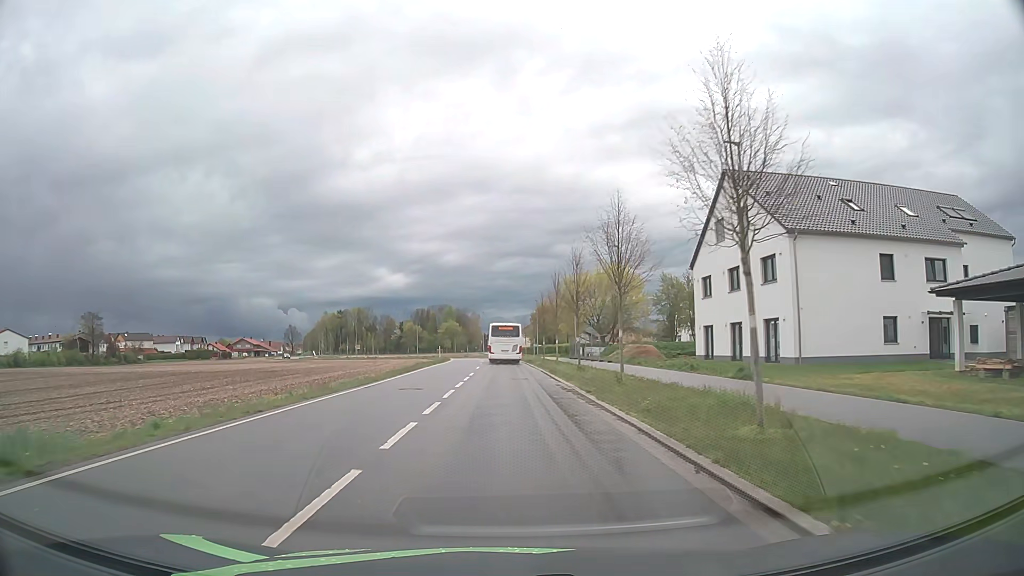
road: unclassified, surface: asphalt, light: Day
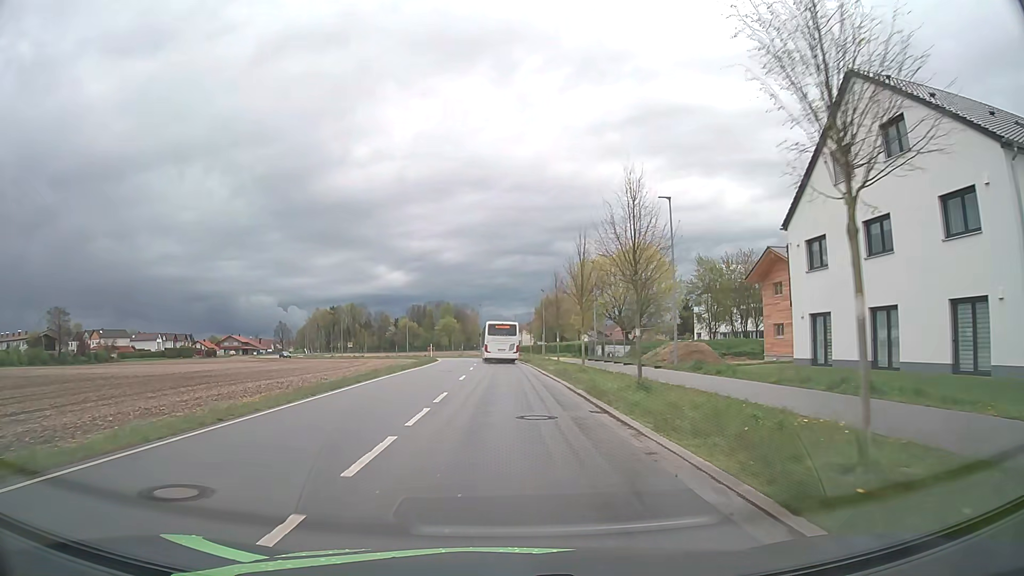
(-0.1, +15.3) m; 0°
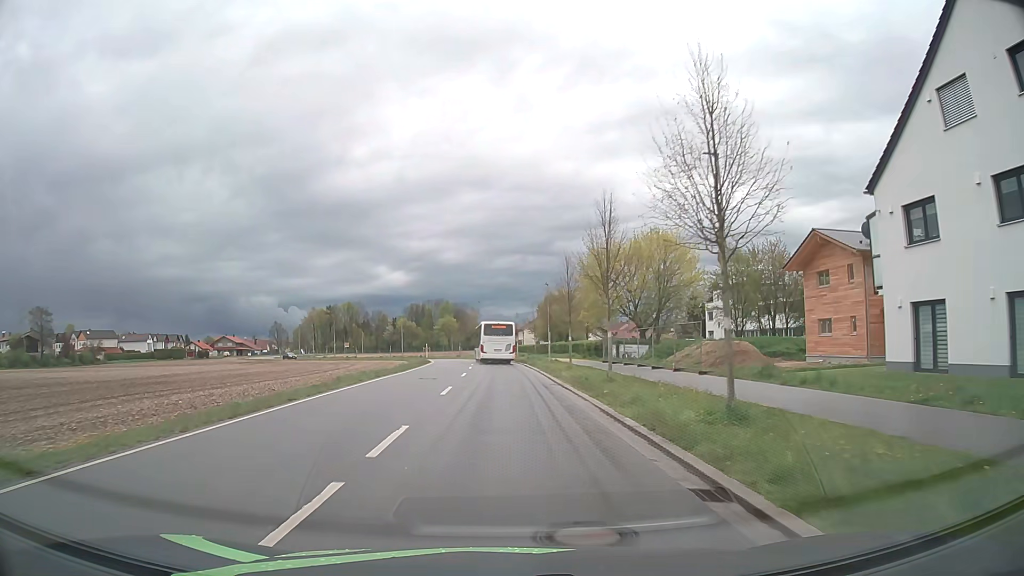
(0.0, +7.7) m; 0°
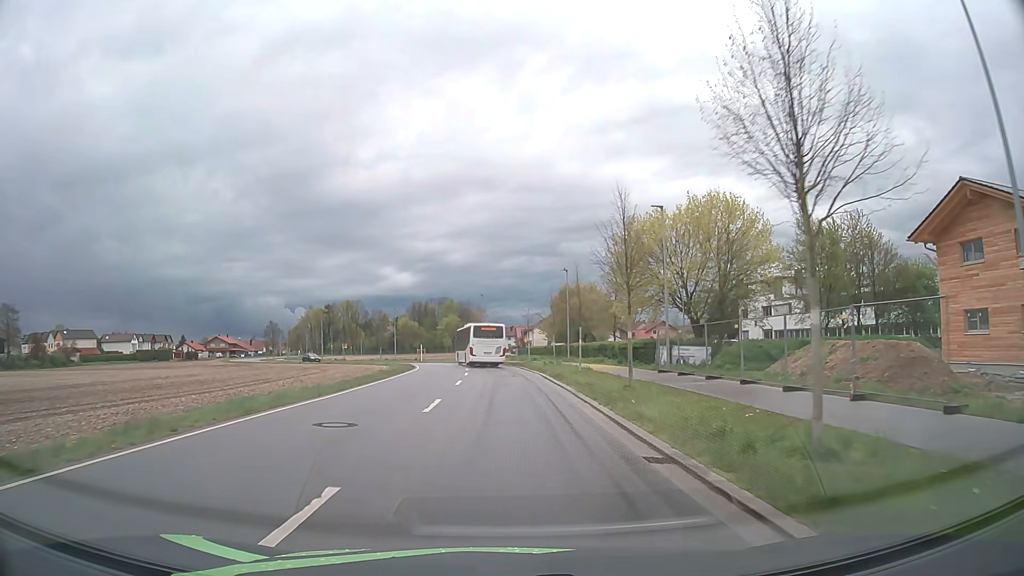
(-0.1, +15.3) m; -1°
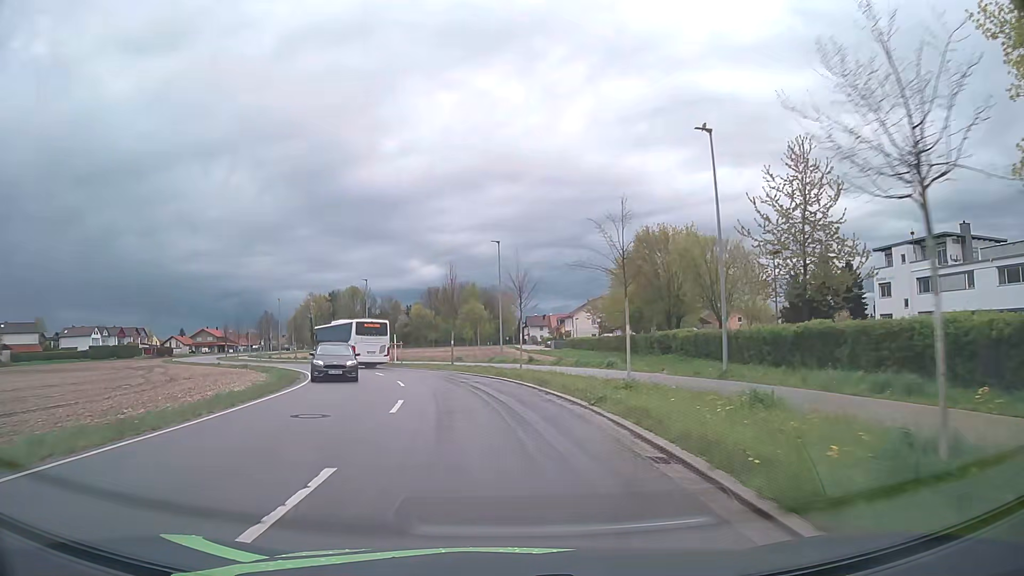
(-0.3, +38.3) m; -2°
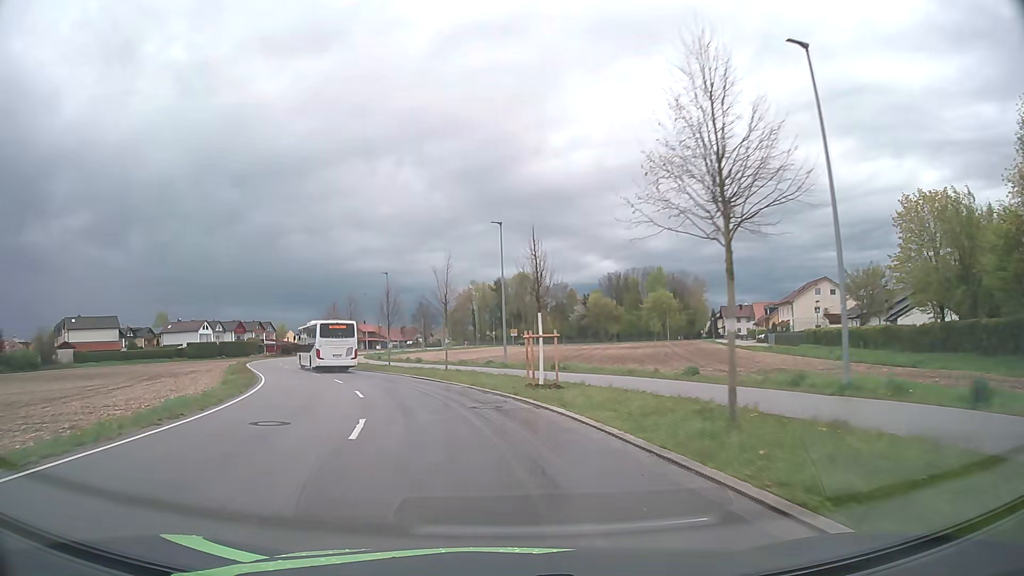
(-3.5, +30.3) m; -15°
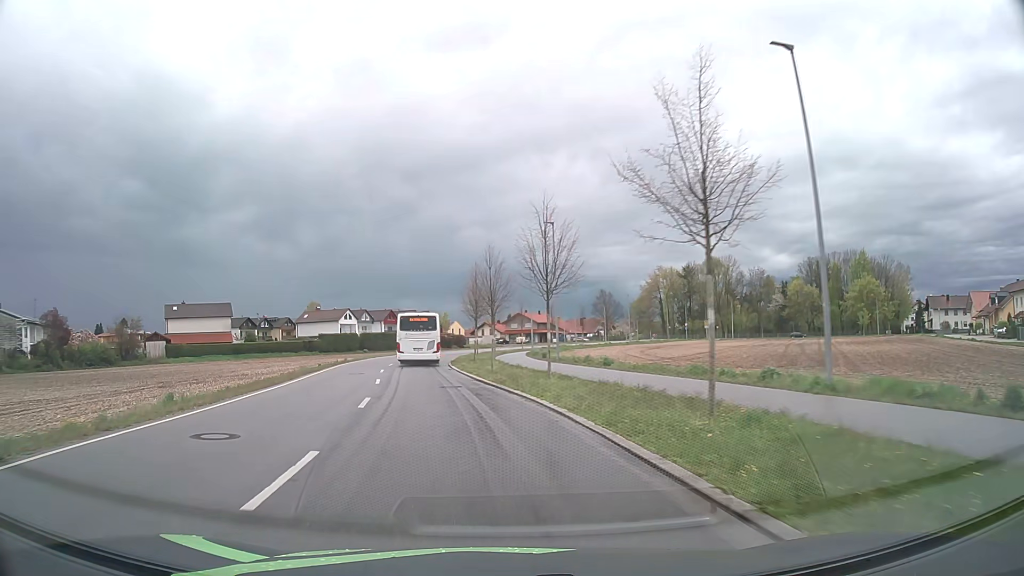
(-3.0, +22.7) m; -15°
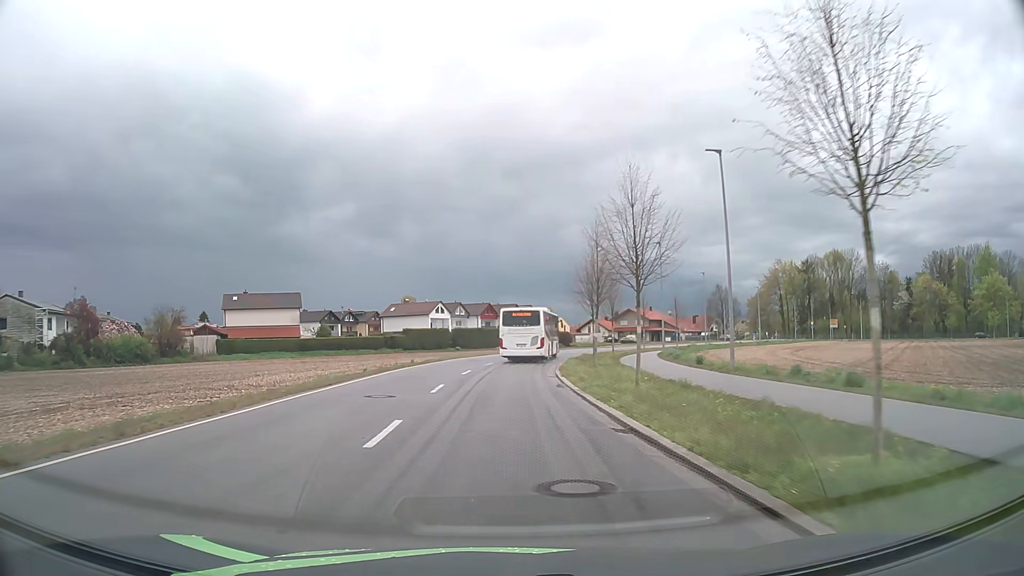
(-1.2, +15.1) m; -9°
(0, +10) (0, +20) (0, +30) (+1, +40) (+3, +50) (+6, +59) (+10, +69) (+15, +77) (+20, +85) (+26, +94) m
